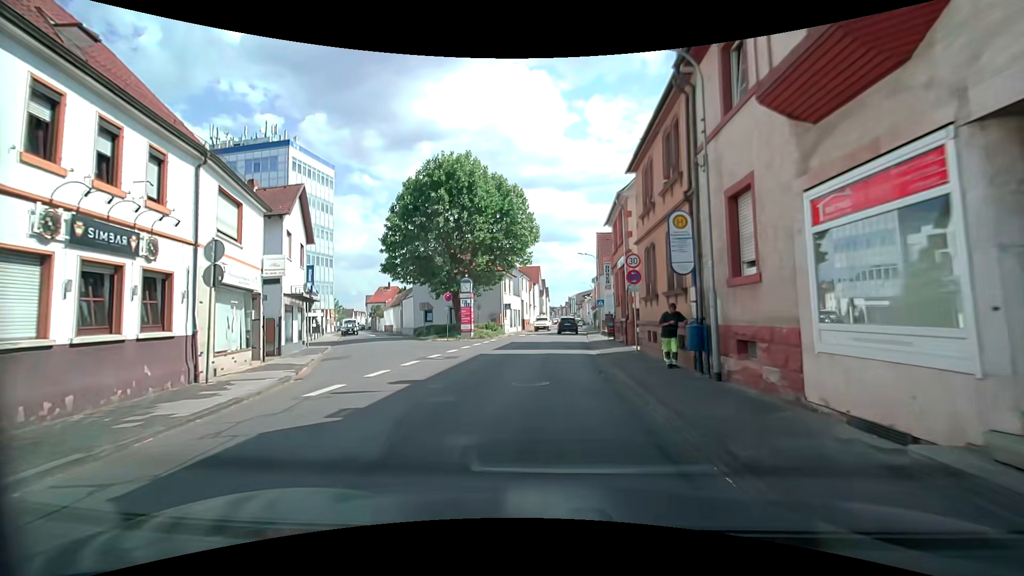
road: tertiary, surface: asphalt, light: Day
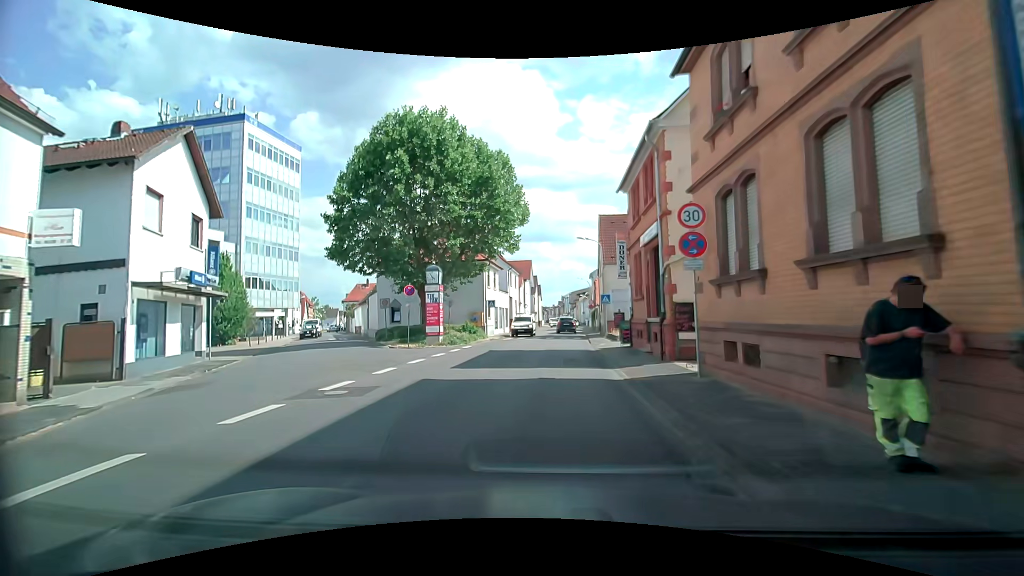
(+0.1, +8.4) m; +1°
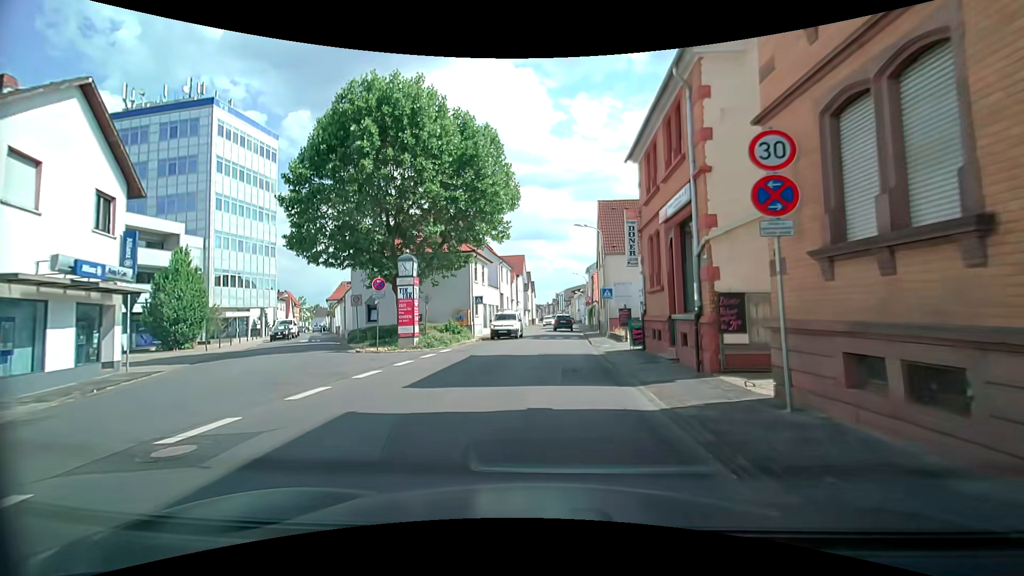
(+0.1, +4.1) m; 0°
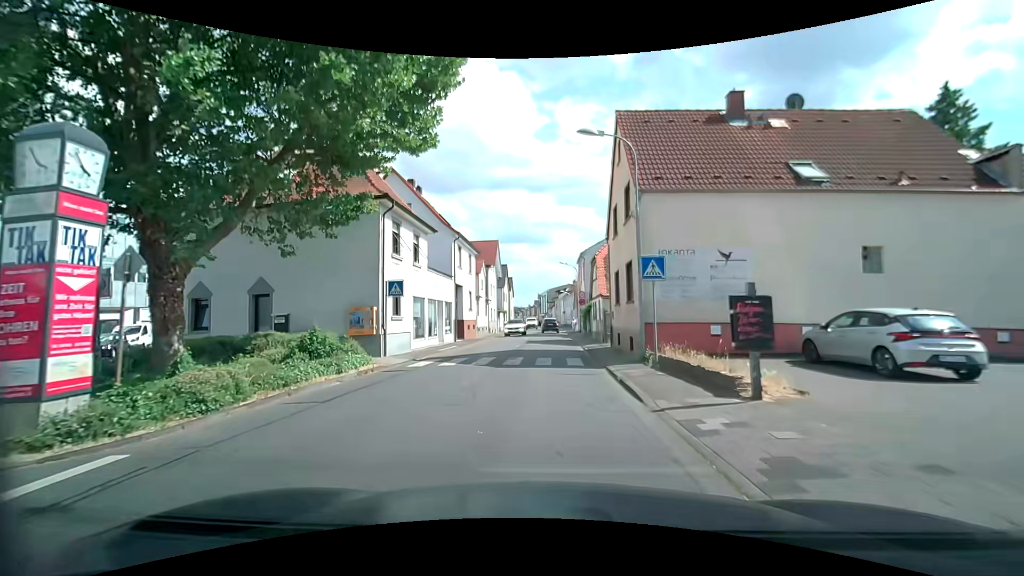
(+0.4, +16.4) m; +3°
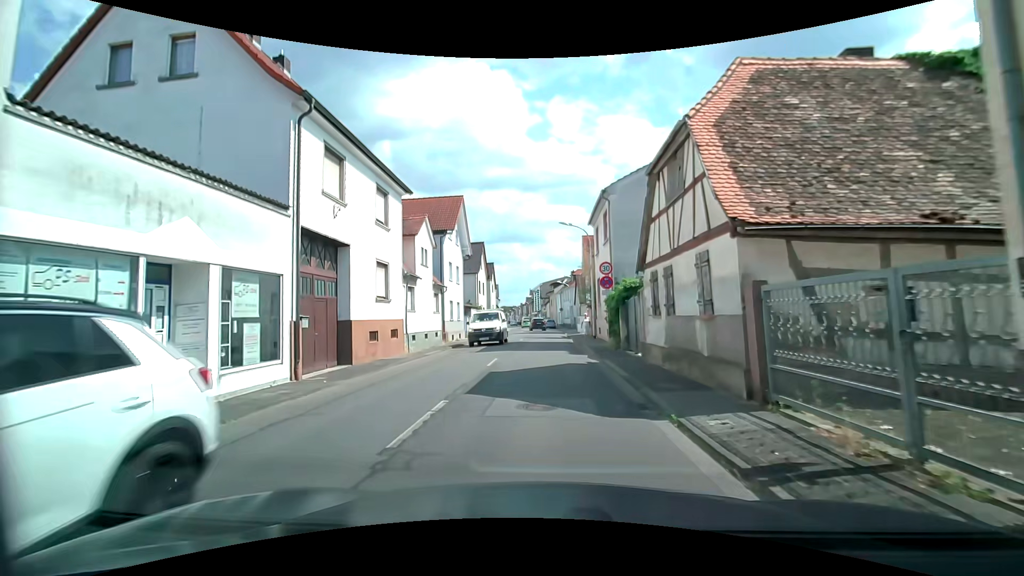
(+0.2, +20.6) m; -1°
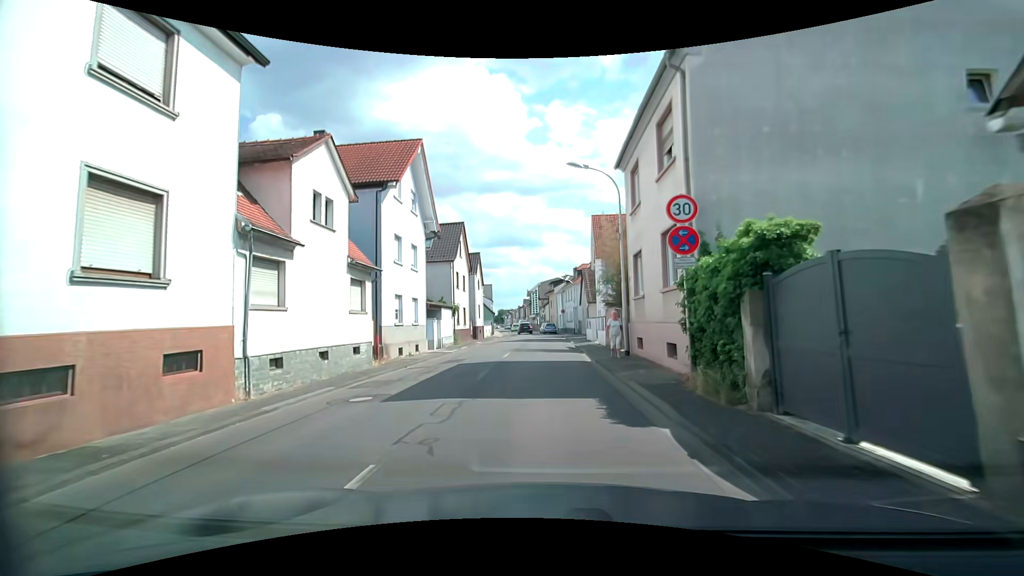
(+0.3, +12.4) m; +1°
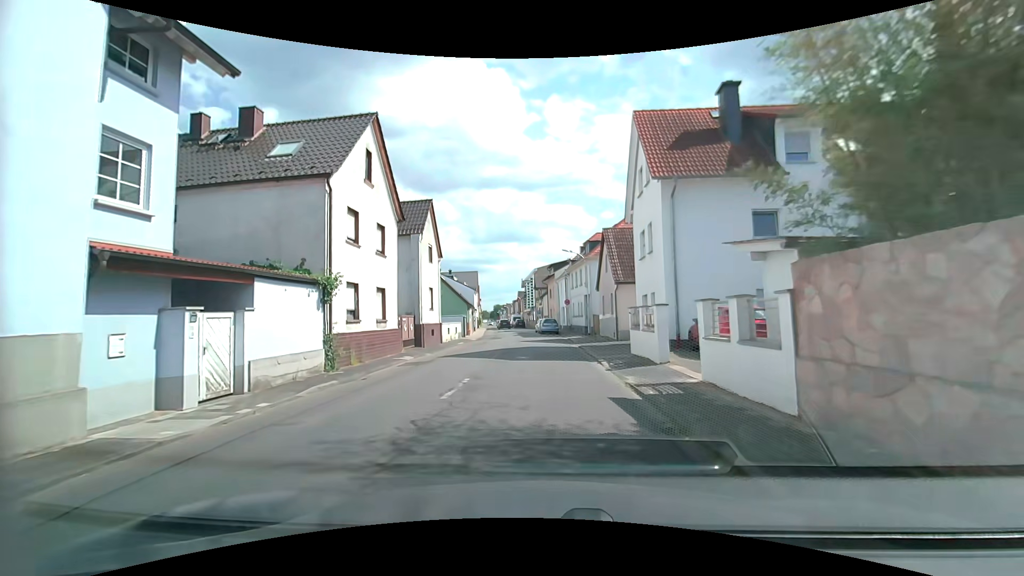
(+0.1, +20.5) m; -1°
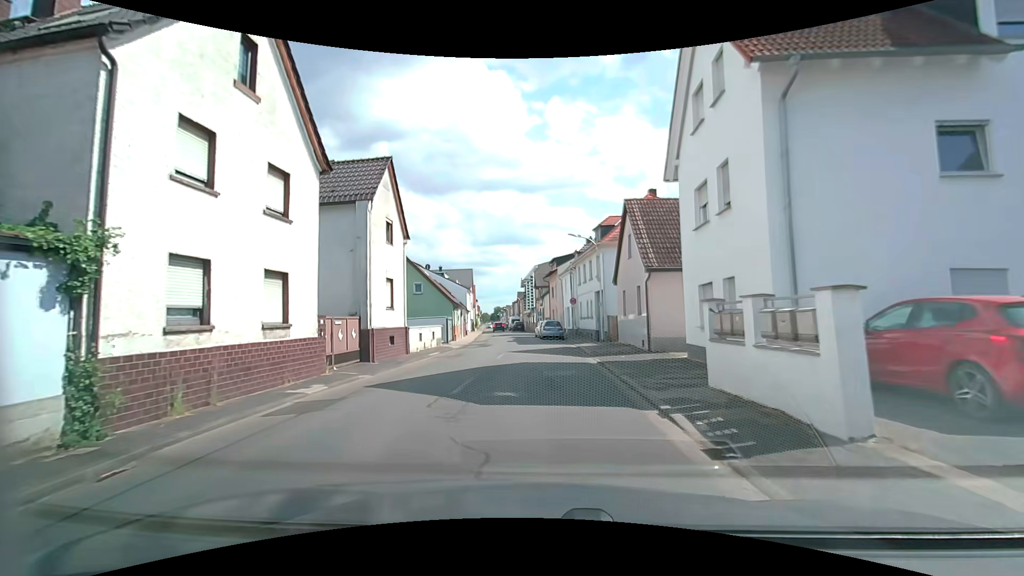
(+0.2, +8.2) m; +1°
(0, +10) (0, +20) (0, +30) (-1, +40) (-2, +50) (-2, +60) (-3, +70) (-4, +80) (-6, +90) (-7, +100) m
